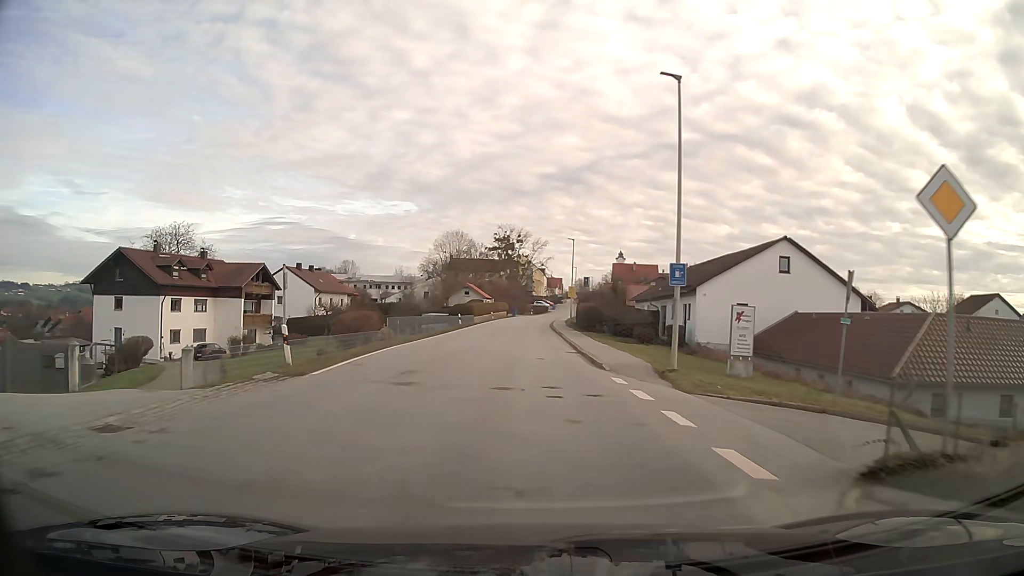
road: secondary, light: Day
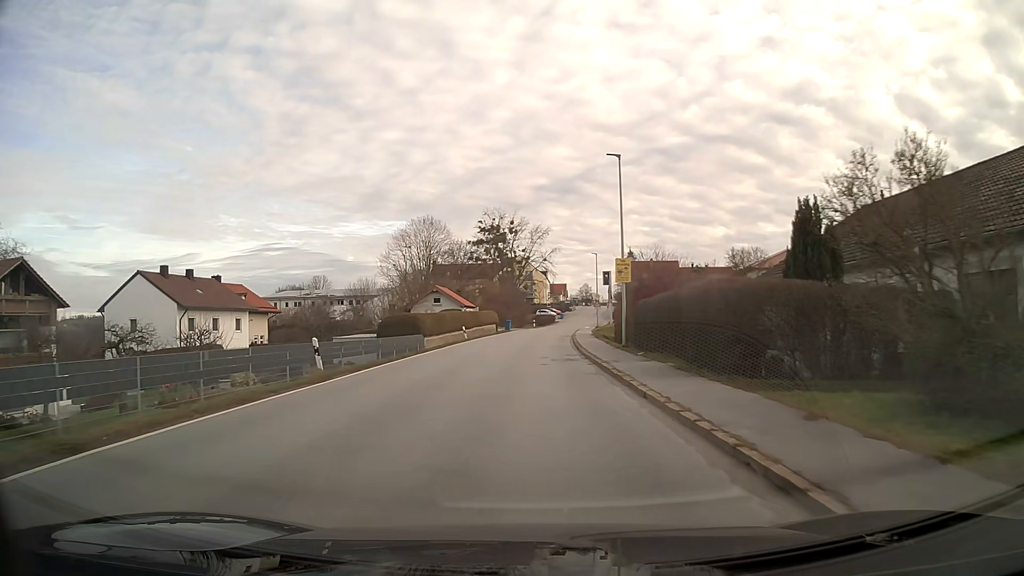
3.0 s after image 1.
(-0.2, +36.3) m; 0°
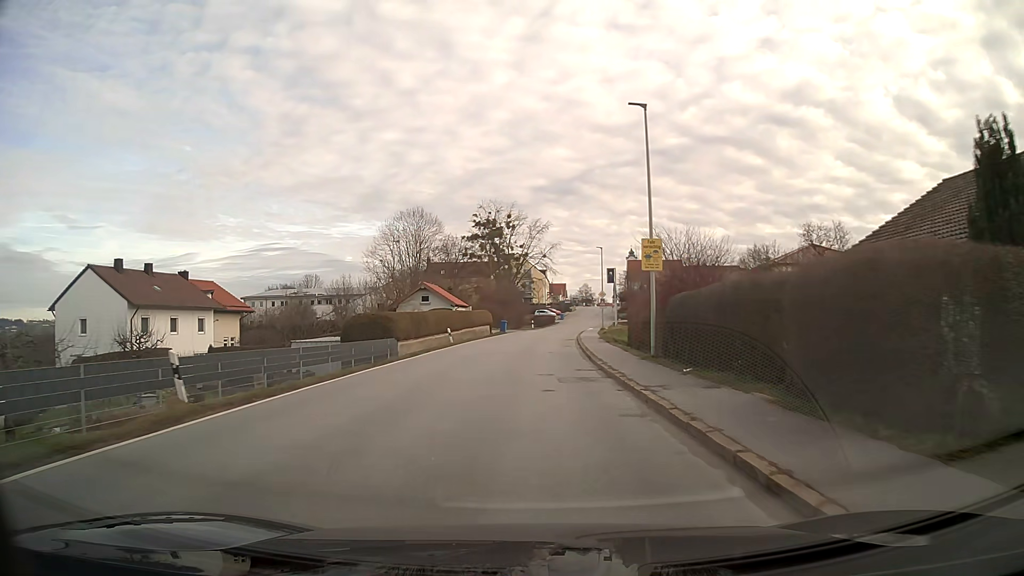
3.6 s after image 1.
(0.0, +7.3) m; 0°
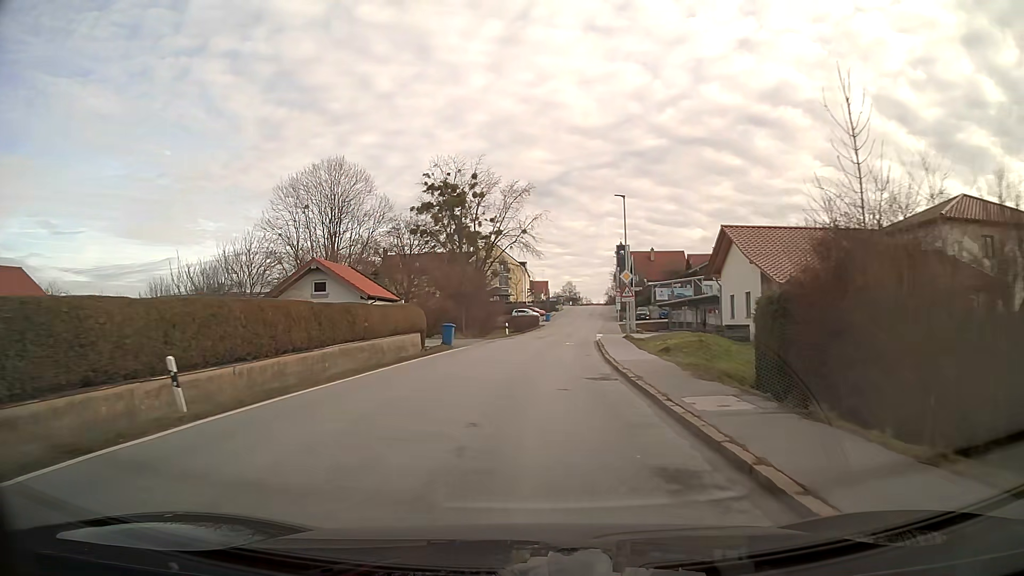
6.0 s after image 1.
(+0.4, +29.2) m; +2°
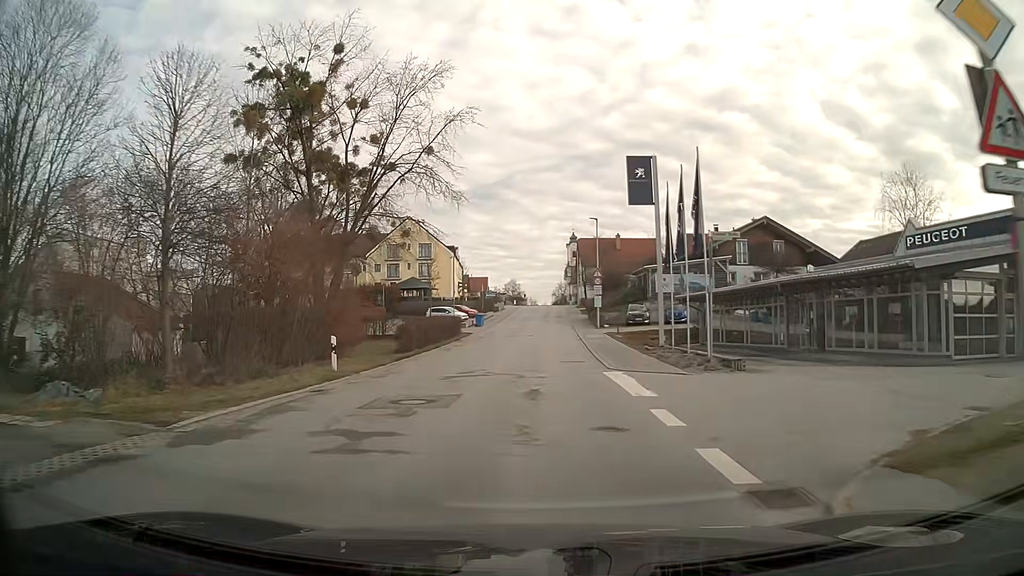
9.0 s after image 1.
(+1.6, +35.1) m; +5°
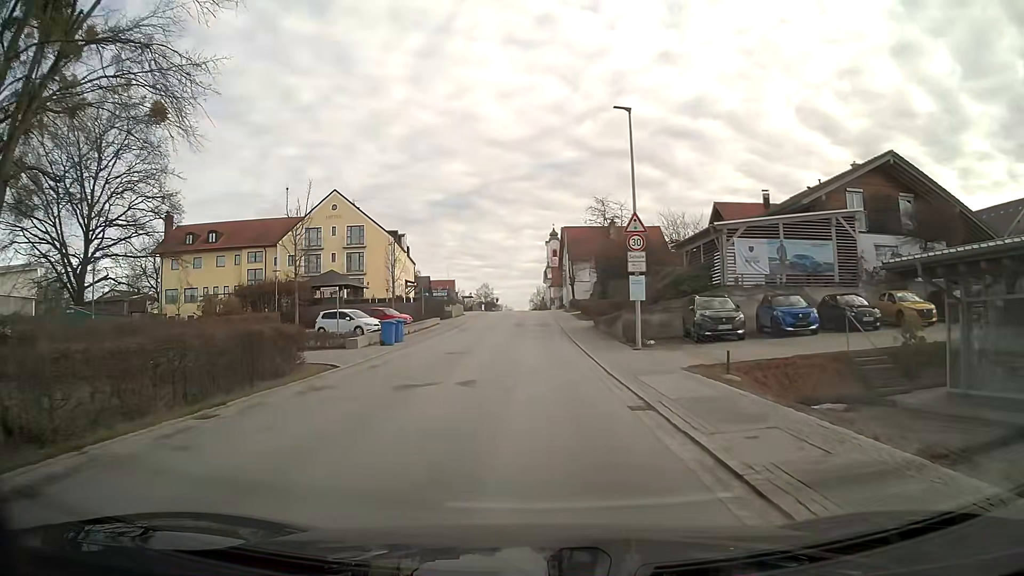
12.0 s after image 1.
(+0.5, +27.9) m; +2°
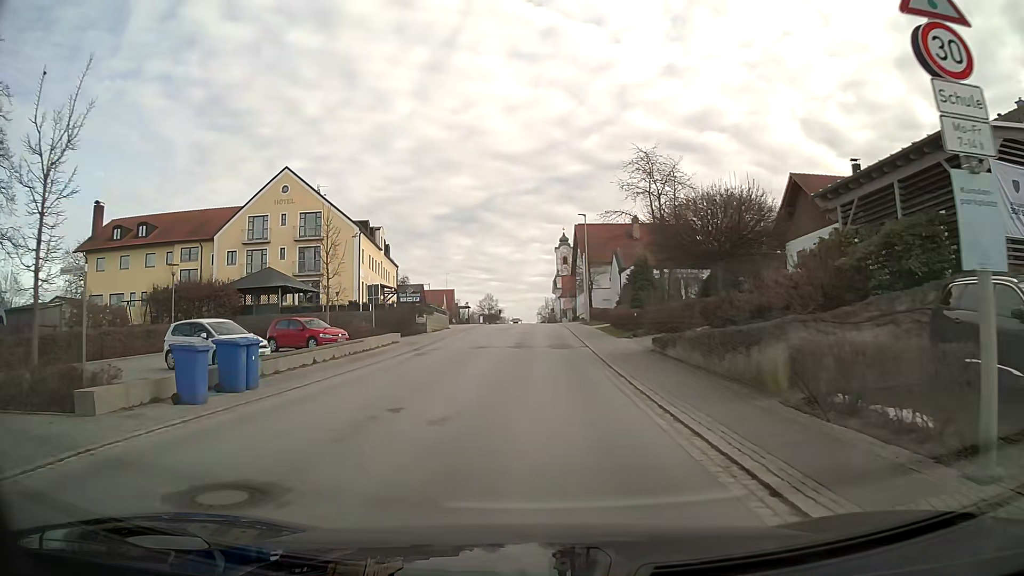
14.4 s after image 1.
(-0.1, +17.6) m; -1°
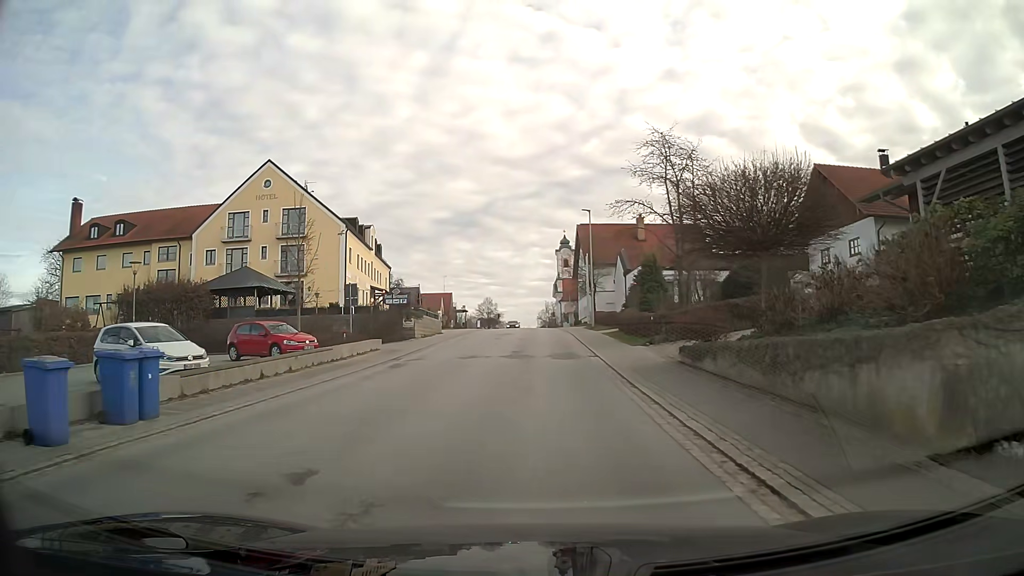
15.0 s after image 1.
(0.0, +4.2) m; 0°
